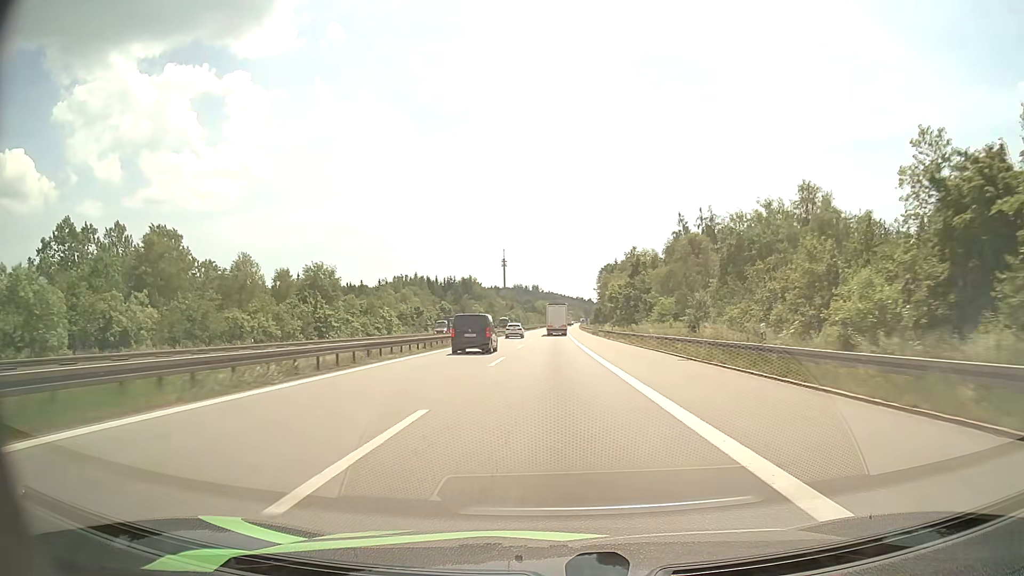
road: motorway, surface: asphalt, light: Day
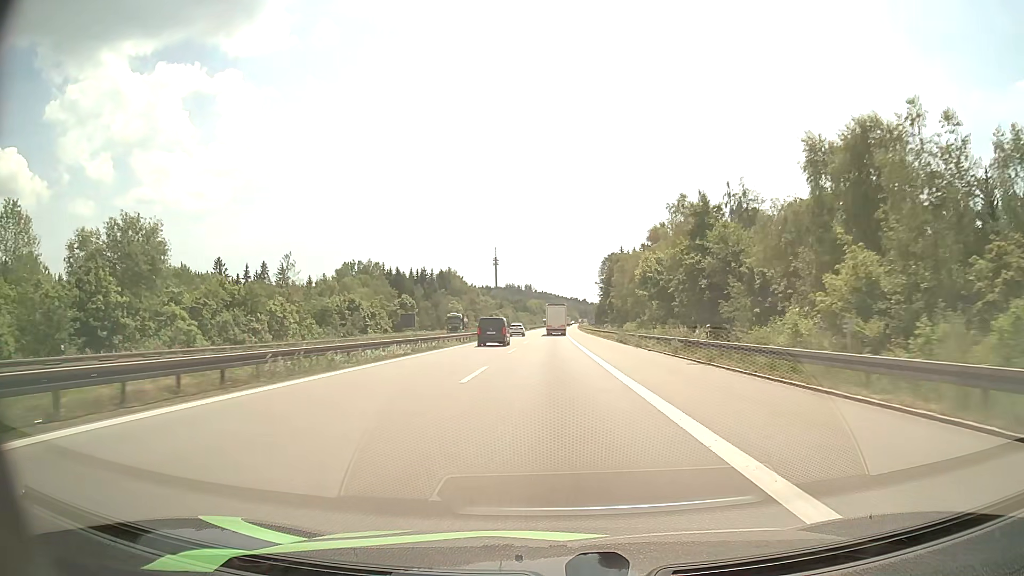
(+0.2, +42.6) m; +1°
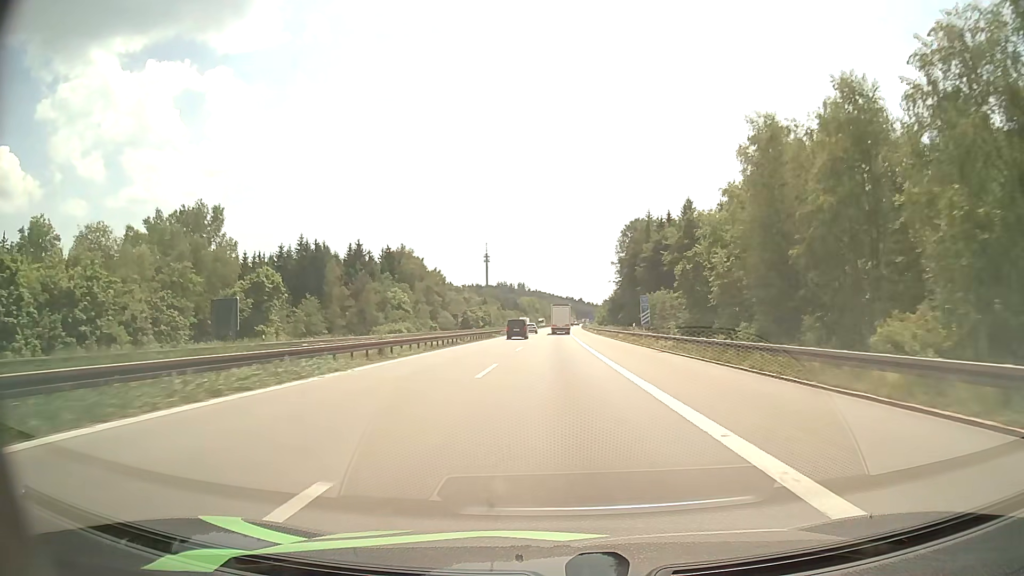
(+0.2, +70.7) m; 0°
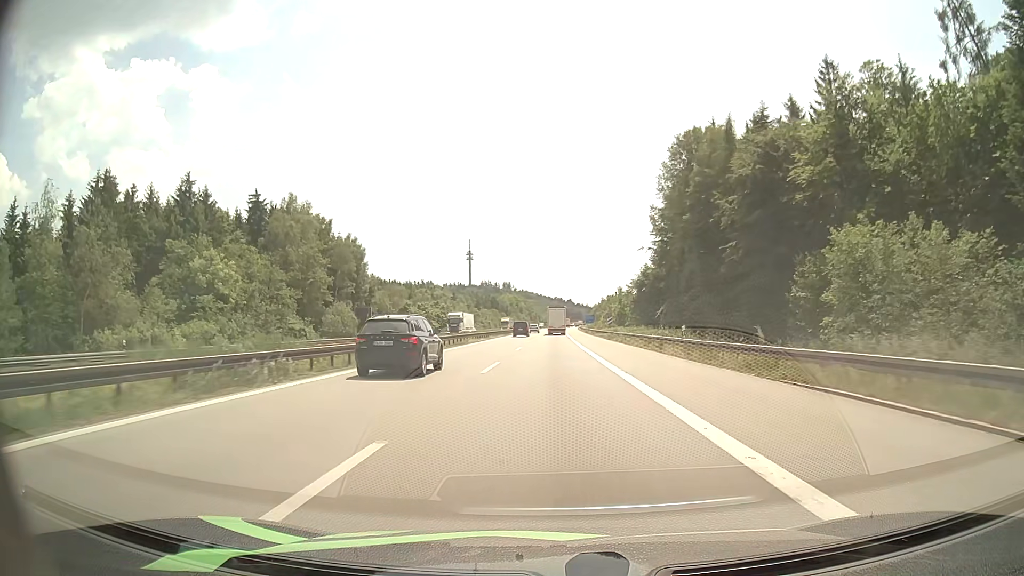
(+0.7, +70.1) m; +1°
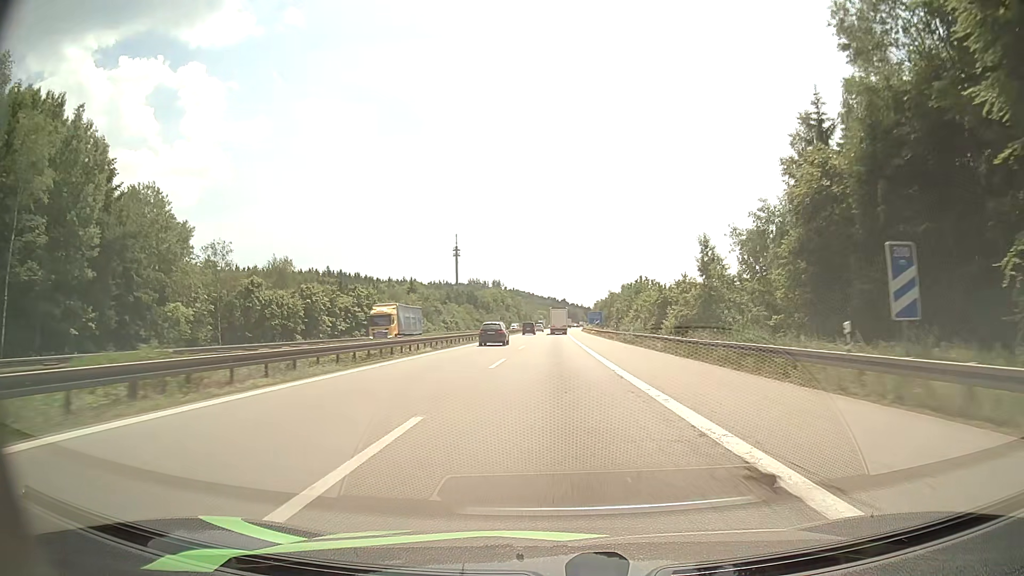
(+0.3, +69.8) m; +1°
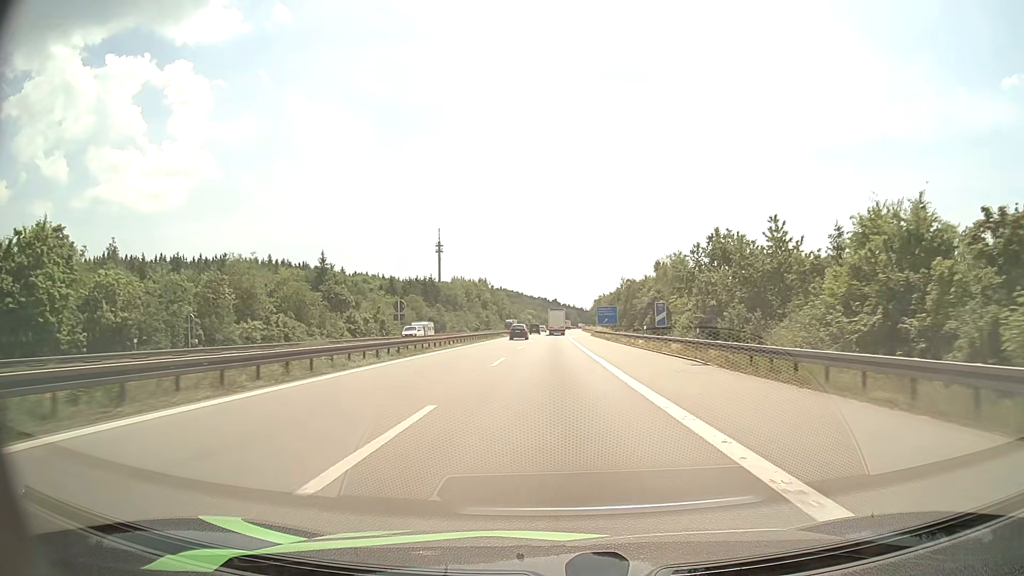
(+0.6, +70.6) m; +1°
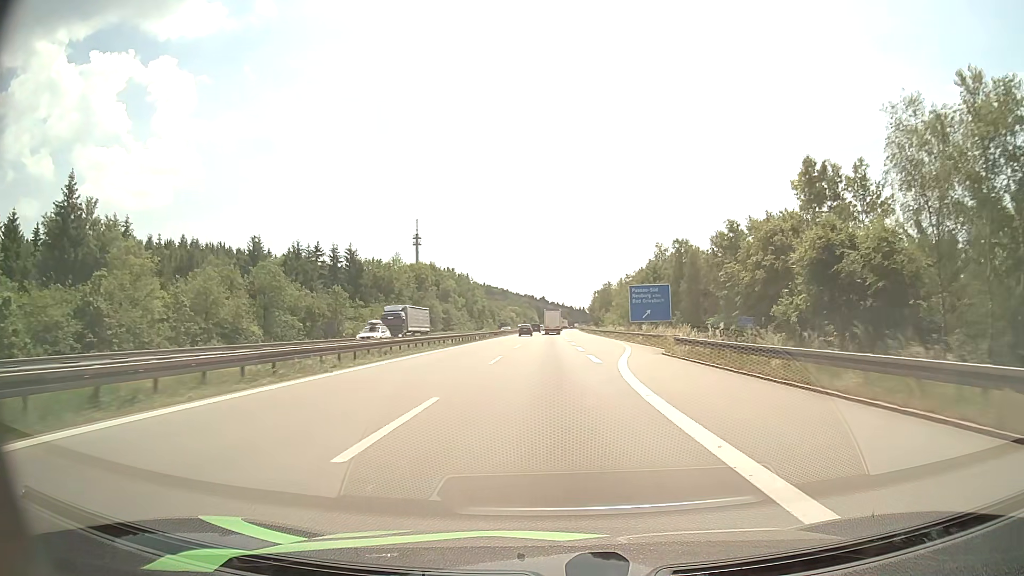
(+0.4, +70.8) m; +1°
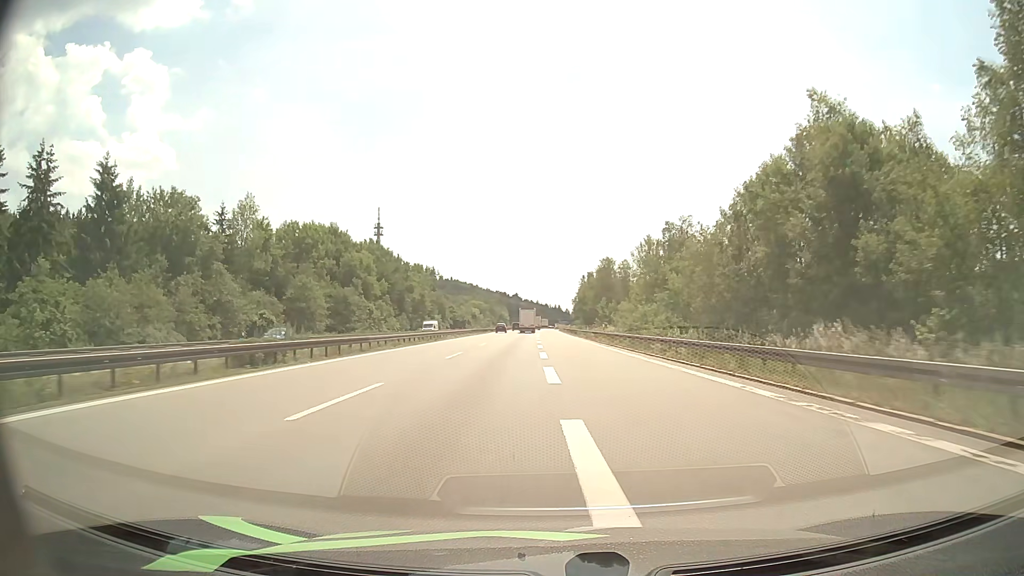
(+1.4, +69.3) m; +2°
(0, +10) (0, +20) (0, +30) (0, +40) (0, +50) (0, +60) (0, +70) (0, +80) (0, +90) (0, +100) m
